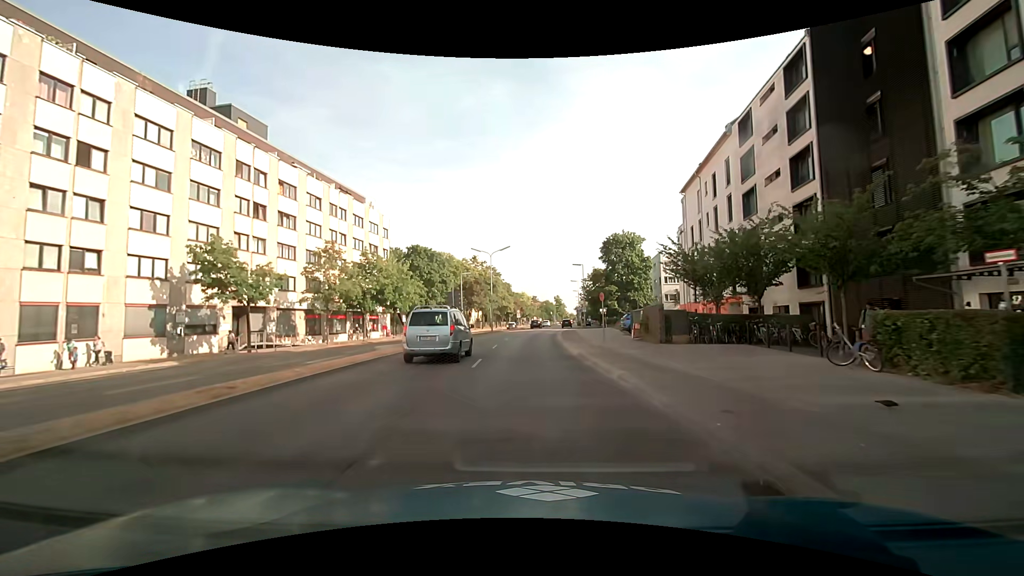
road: secondary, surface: asphalt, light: Day
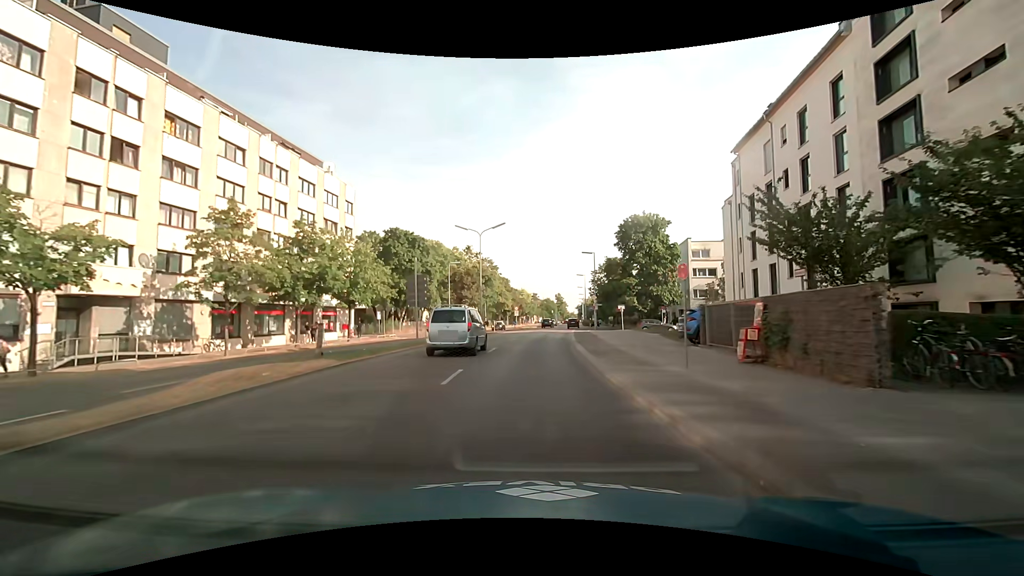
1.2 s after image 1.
(-0.1, +13.8) m; -1°
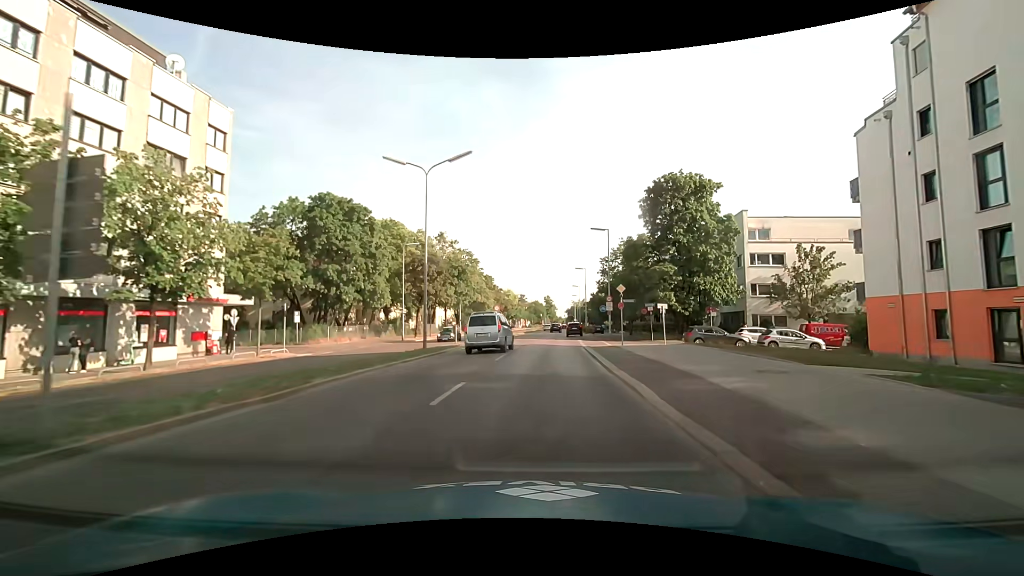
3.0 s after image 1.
(+0.2, +20.9) m; +1°
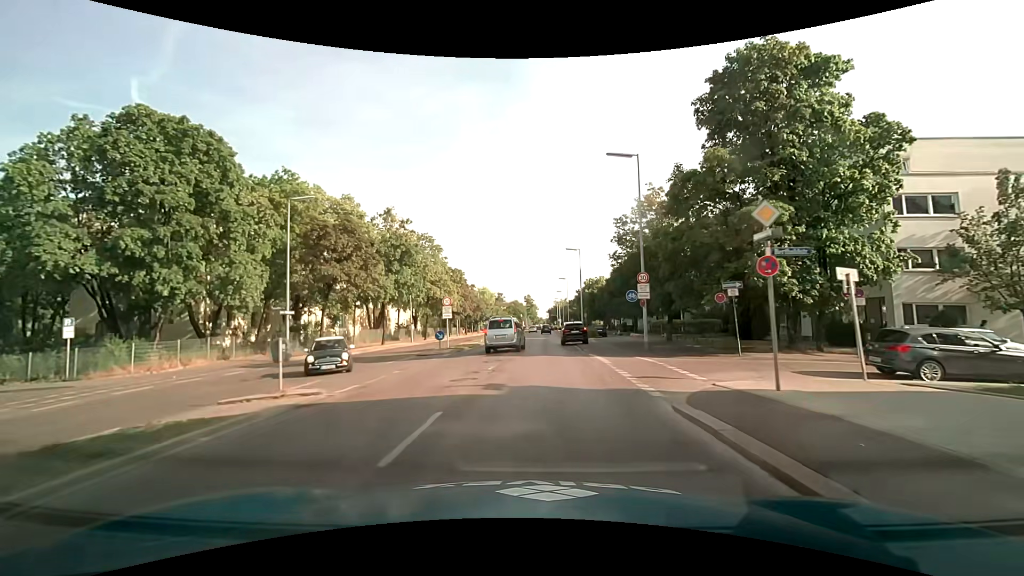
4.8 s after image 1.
(+0.5, +21.6) m; +2°
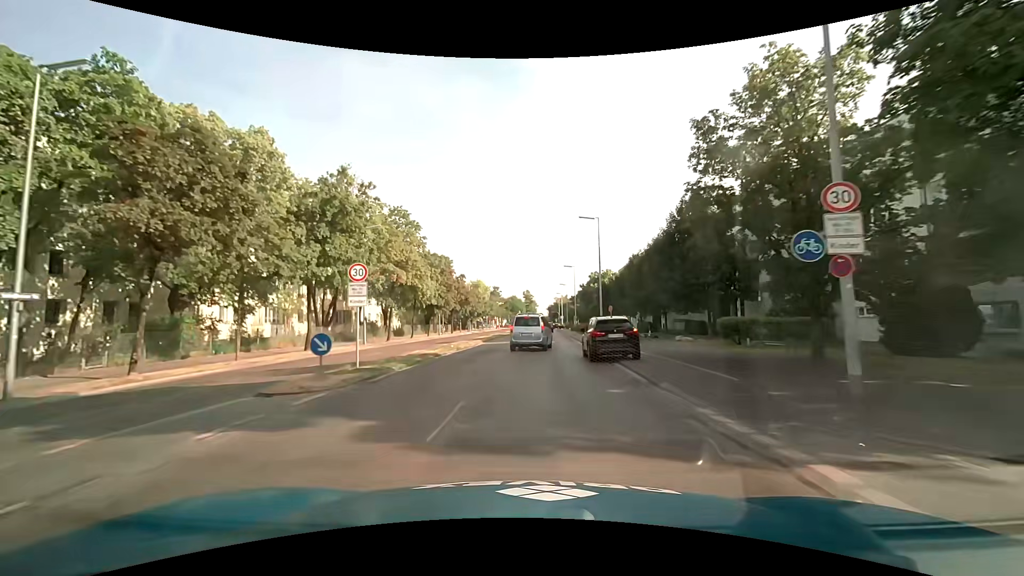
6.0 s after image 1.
(0.0, +16.8) m; 0°
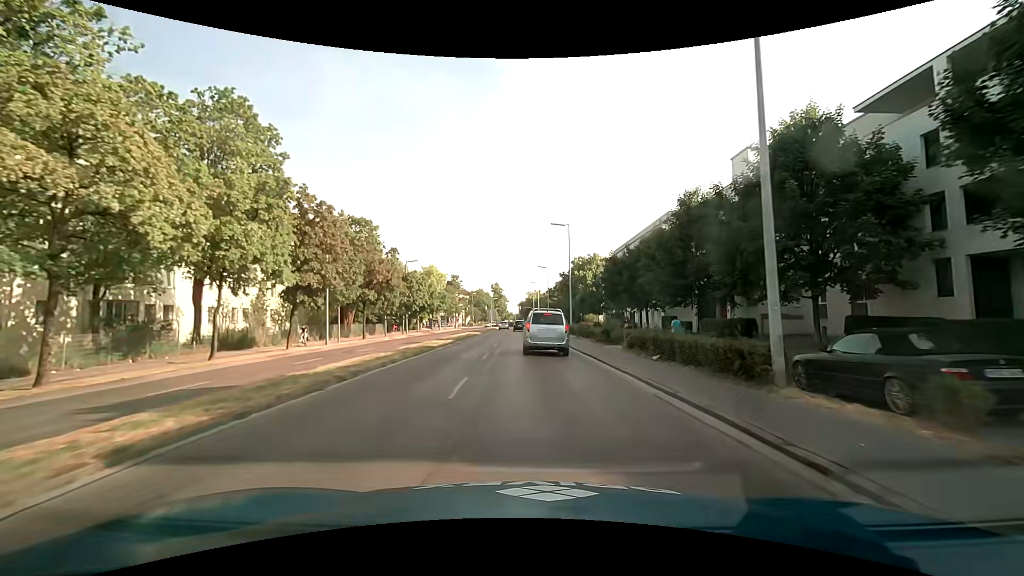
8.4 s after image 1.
(+0.7, +32.5) m; +3°
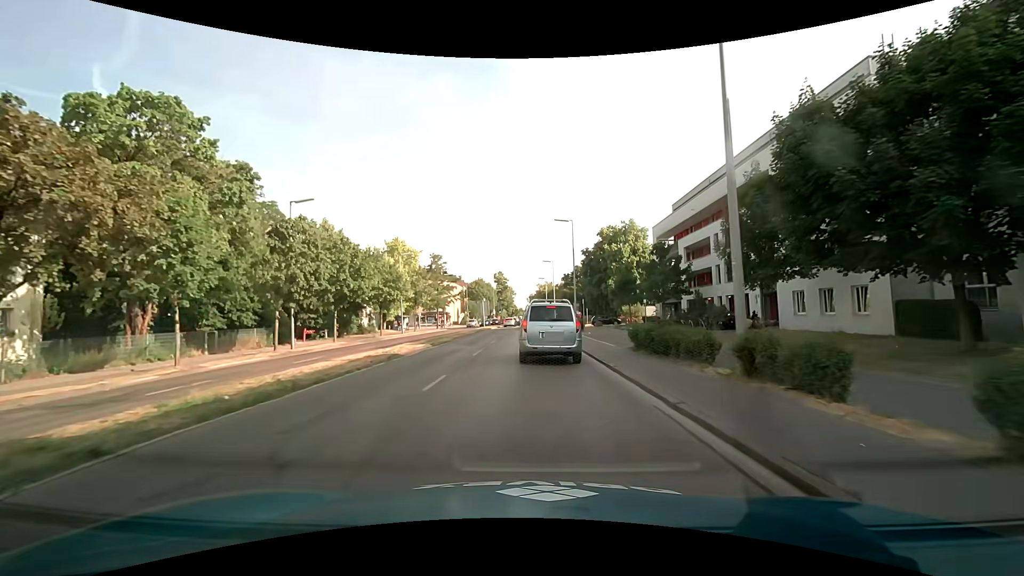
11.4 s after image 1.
(0.0, +35.5) m; -1°
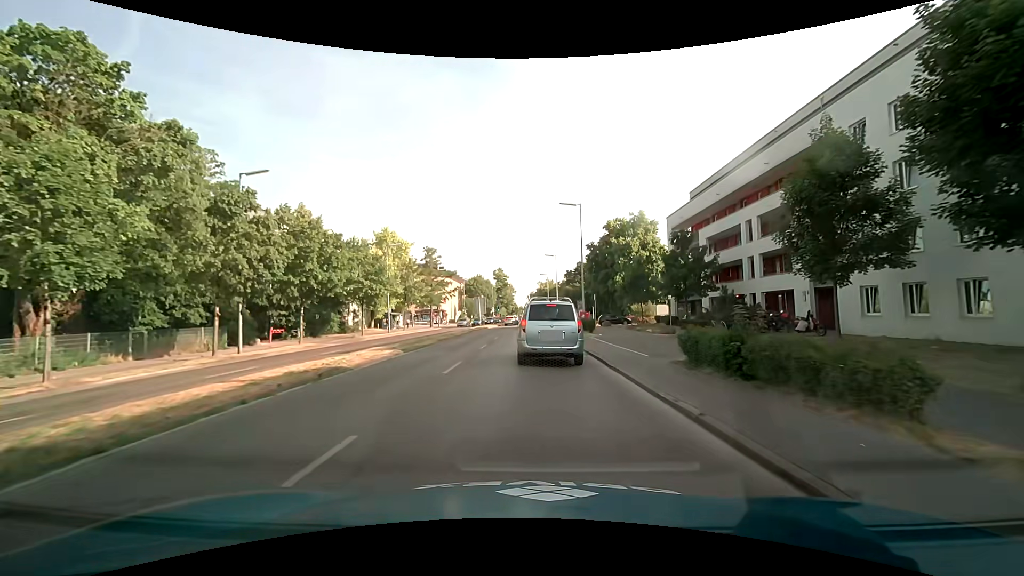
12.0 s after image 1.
(0.0, +6.2) m; 0°
(0, +10) (0, +20) (0, +30) (+1, +40) (+1, +50) (+1, +60) (+1, +70) (+1, +80) (+1, +90) (+1, +100) m
